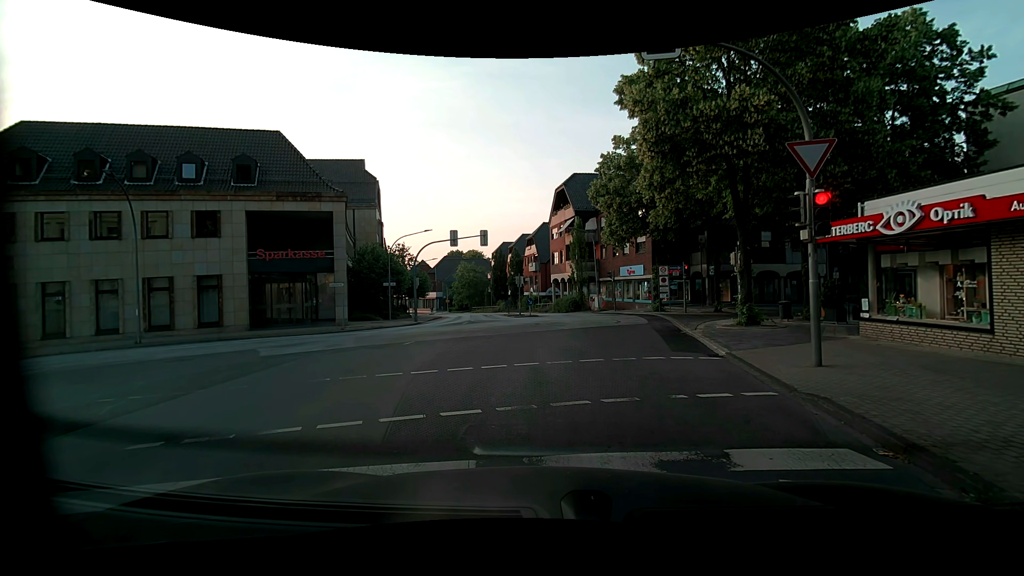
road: unclassified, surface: asphalt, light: Day
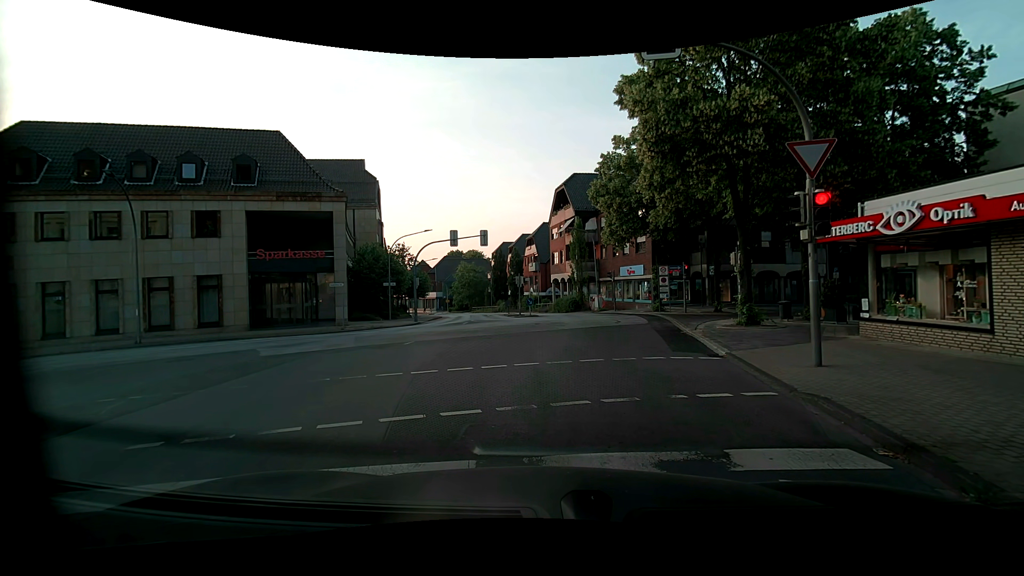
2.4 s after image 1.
(0.0, 0.0) m; 0°
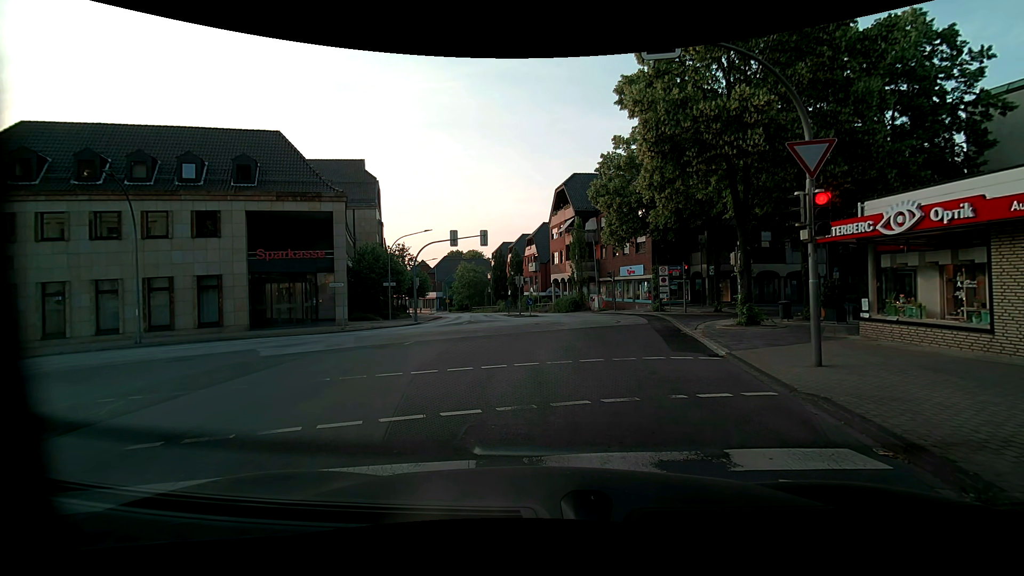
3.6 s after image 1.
(0.0, 0.0) m; 0°
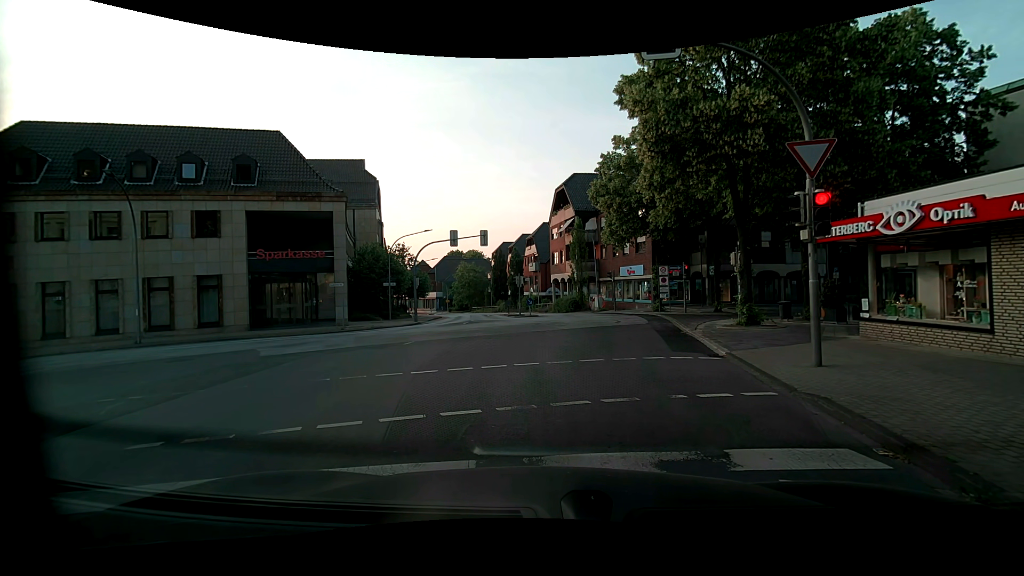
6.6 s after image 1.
(0.0, 0.0) m; 0°
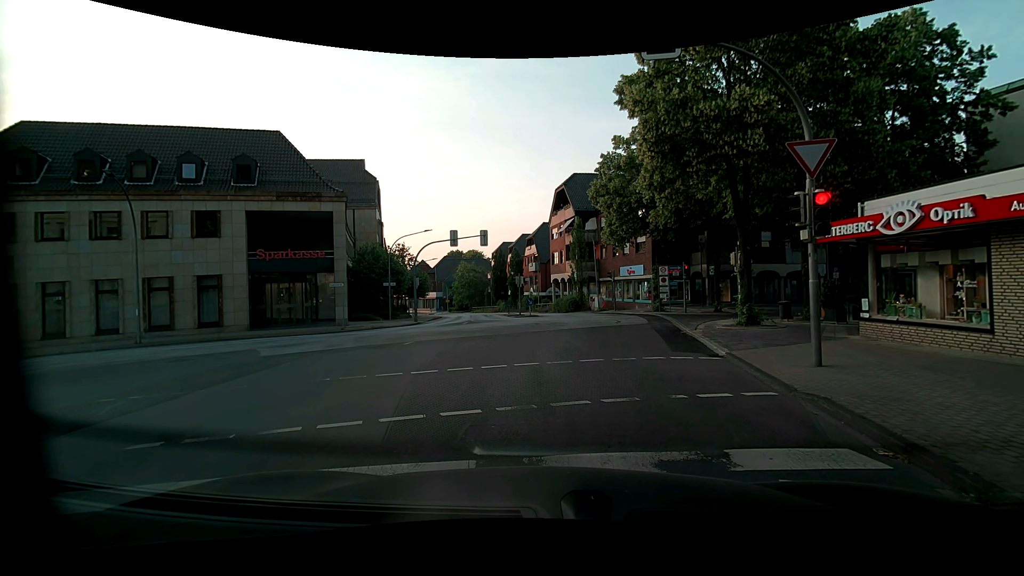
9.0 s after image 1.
(0.0, 0.0) m; 0°
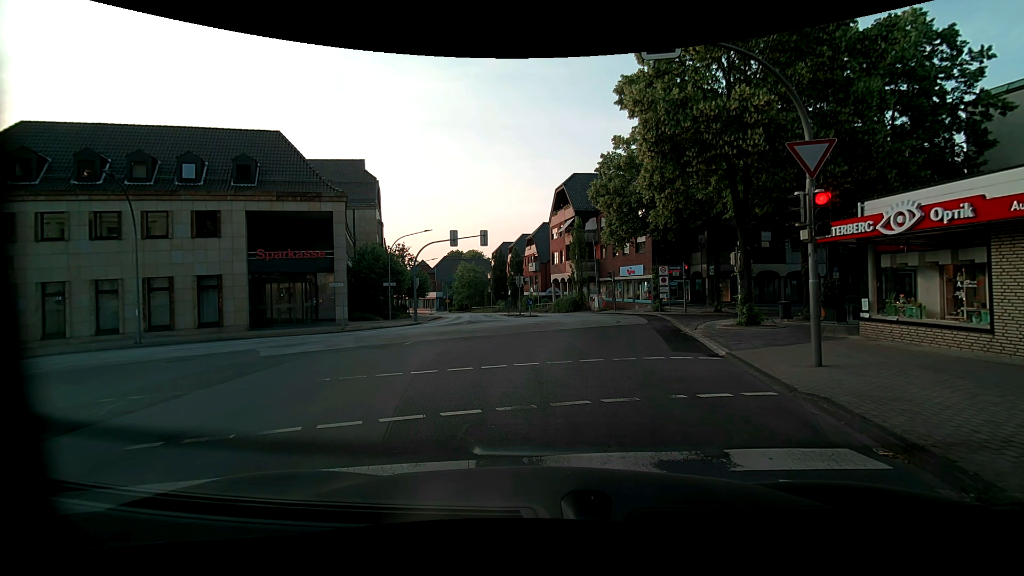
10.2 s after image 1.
(0.0, 0.0) m; 0°
